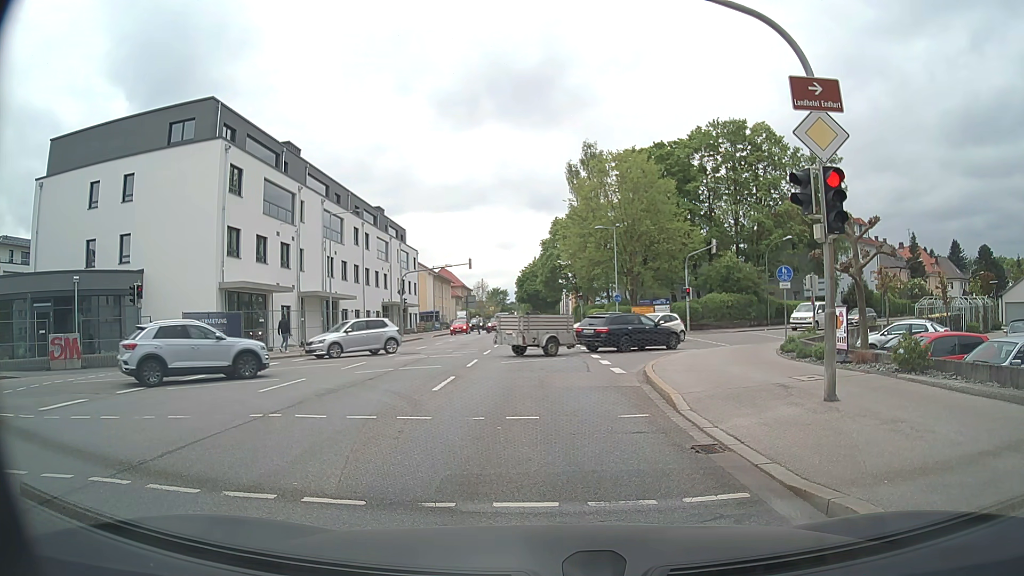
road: secondary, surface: asphalt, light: Day
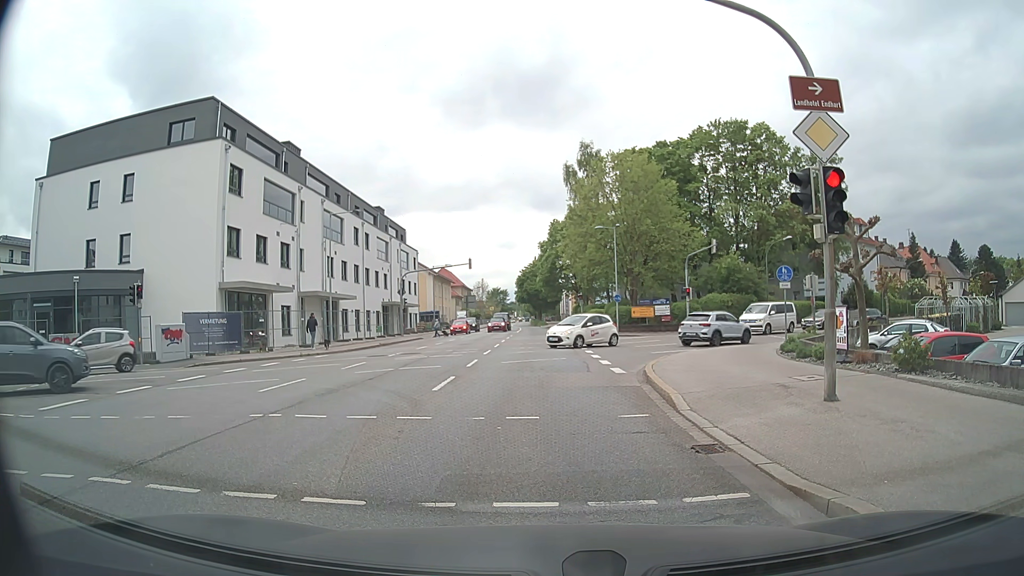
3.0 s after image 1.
(0.0, 0.0) m; 0°
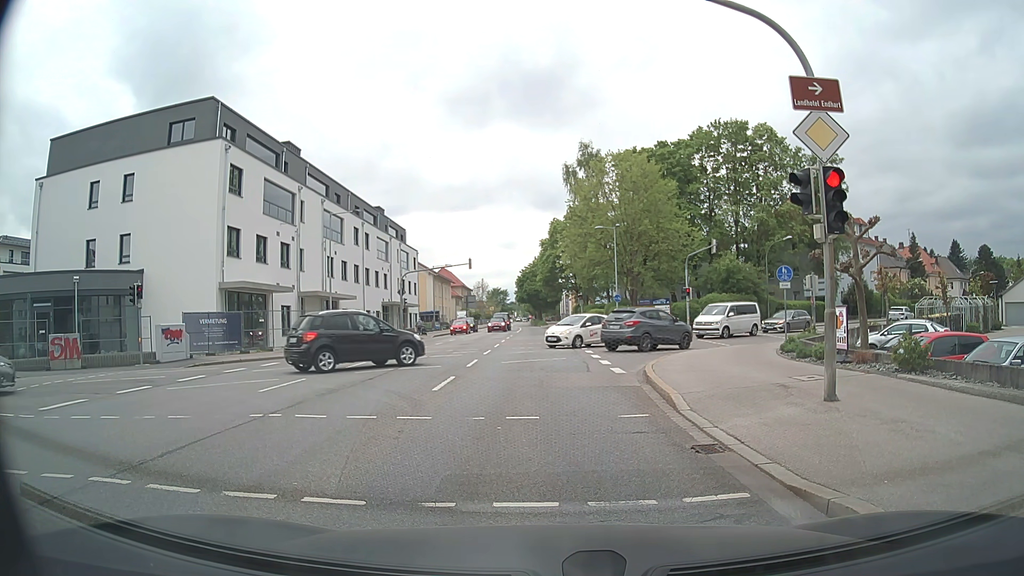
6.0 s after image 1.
(0.0, 0.0) m; 0°
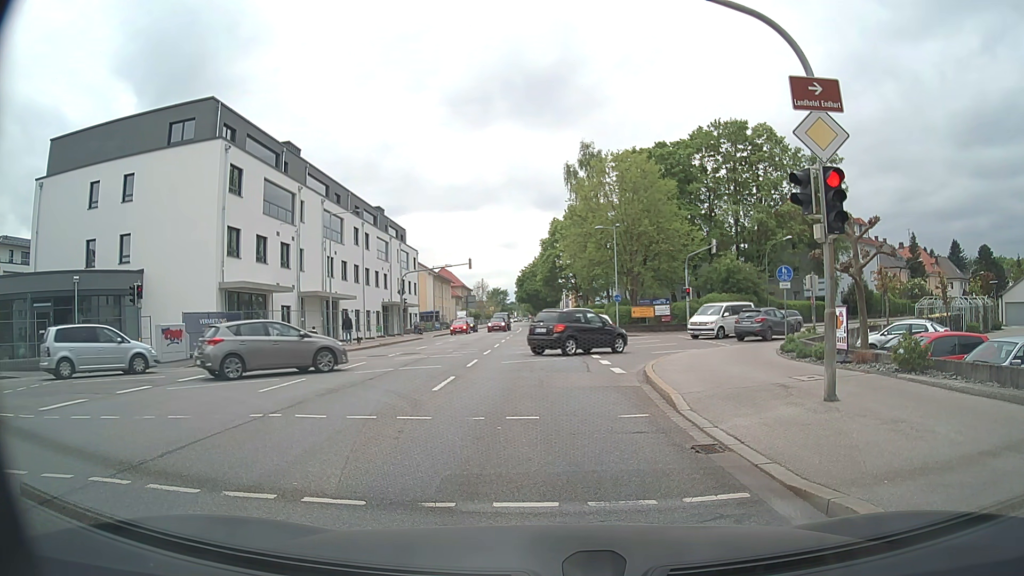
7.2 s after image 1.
(0.0, 0.0) m; 0°
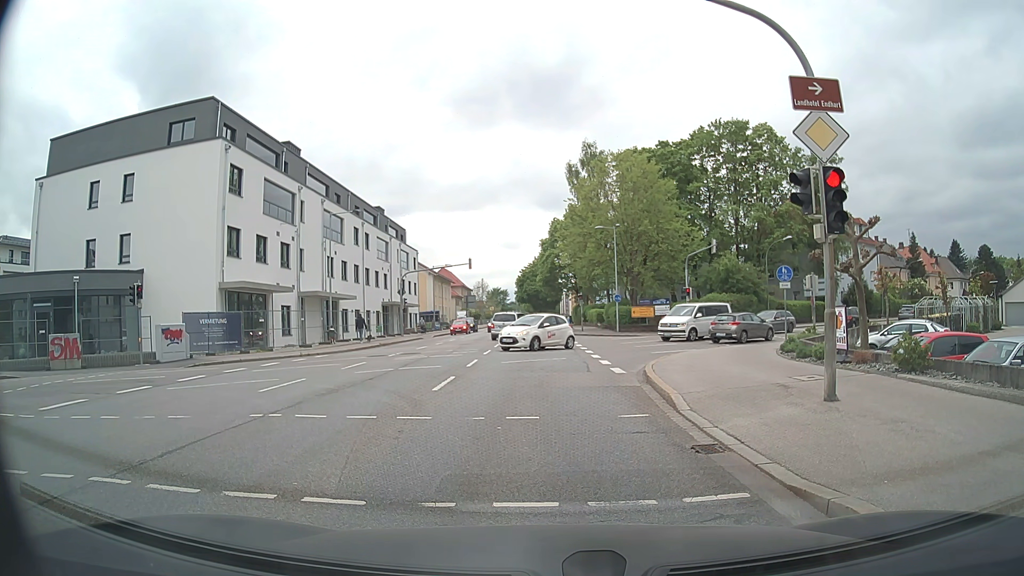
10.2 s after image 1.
(0.0, 0.0) m; 0°
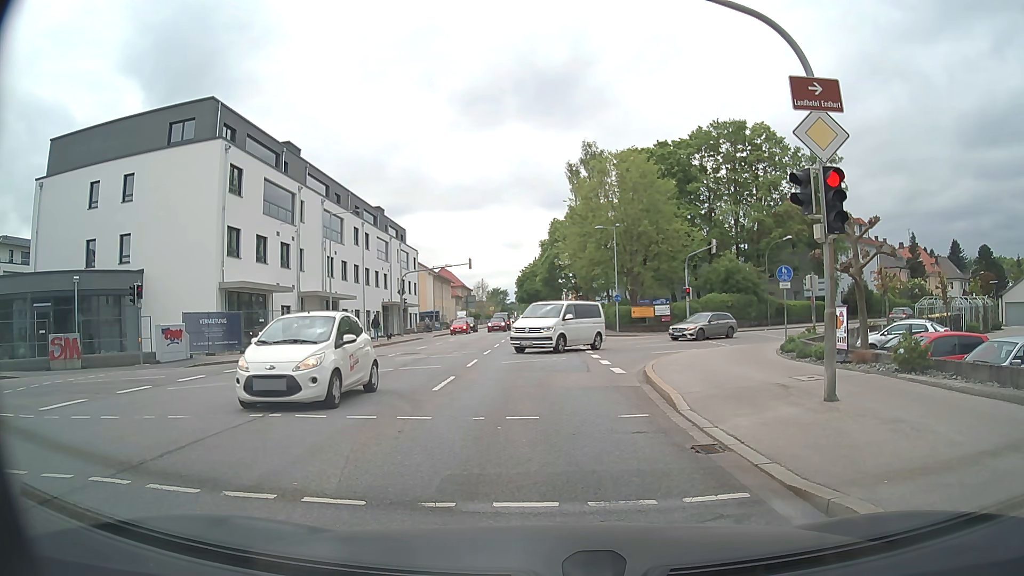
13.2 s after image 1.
(0.0, 0.0) m; 0°
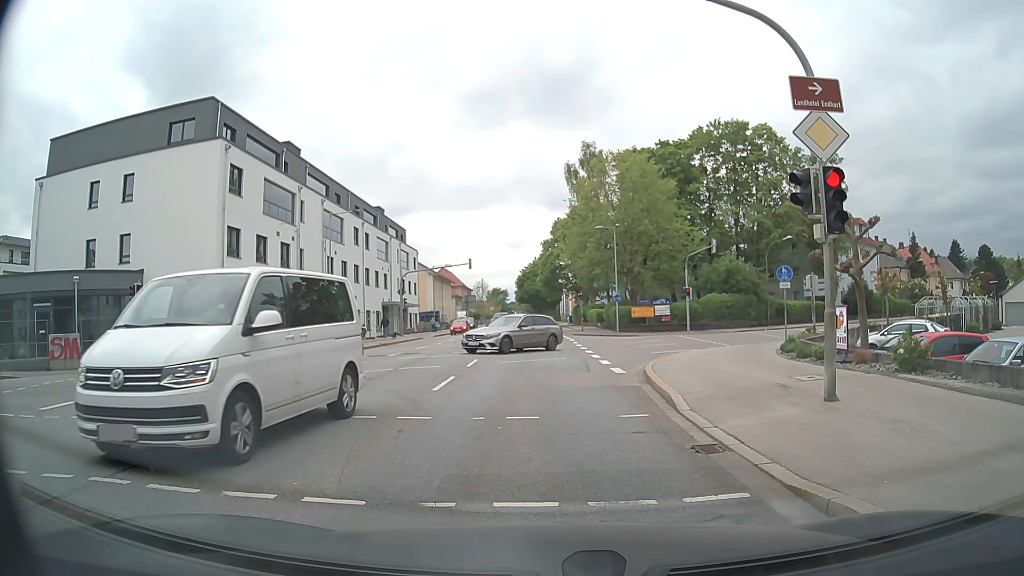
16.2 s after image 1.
(0.0, 0.0) m; 0°
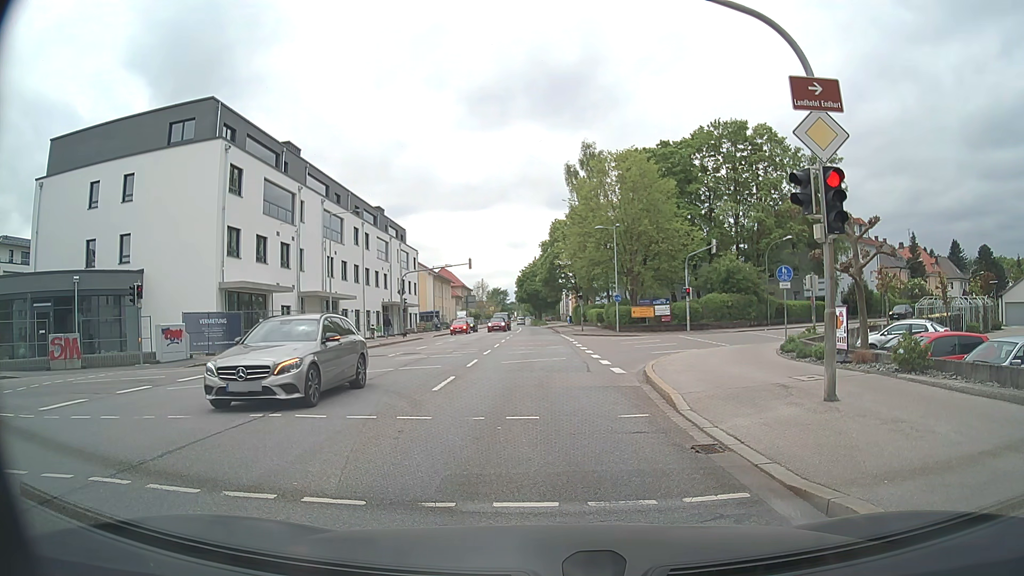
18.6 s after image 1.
(0.0, 0.0) m; 0°
